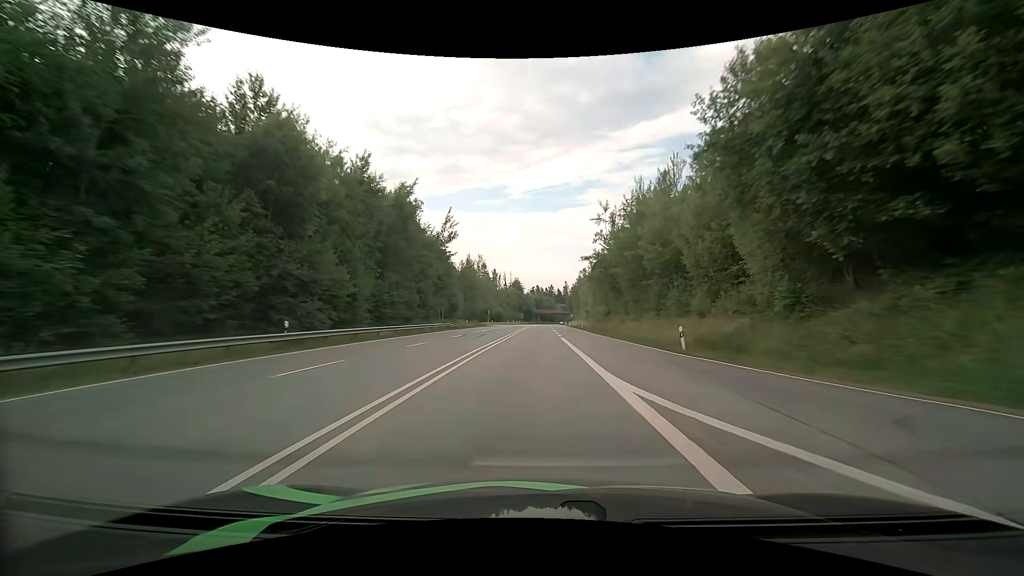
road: primary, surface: asphalt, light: Day
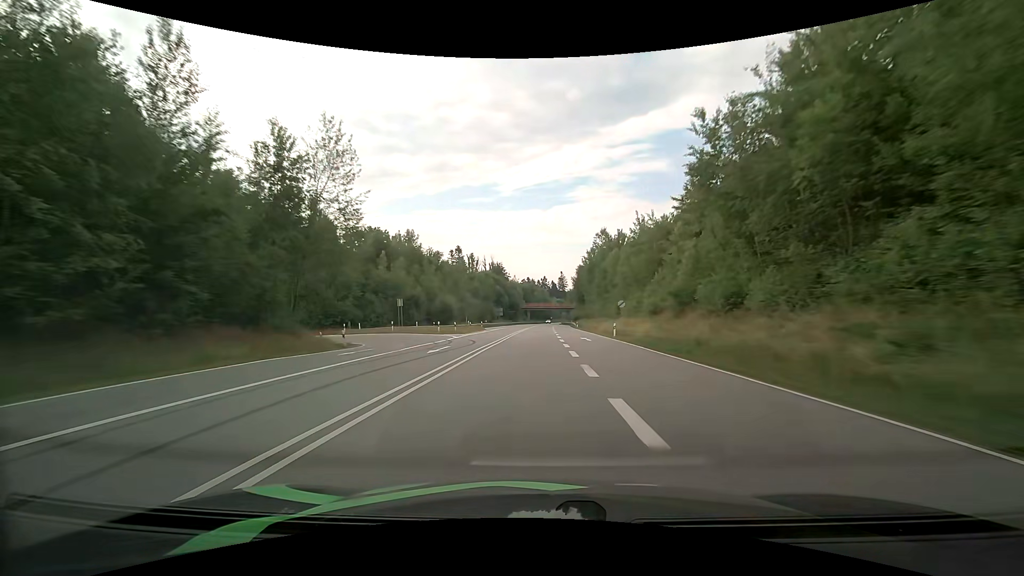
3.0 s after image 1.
(+1.0, +80.7) m; +1°
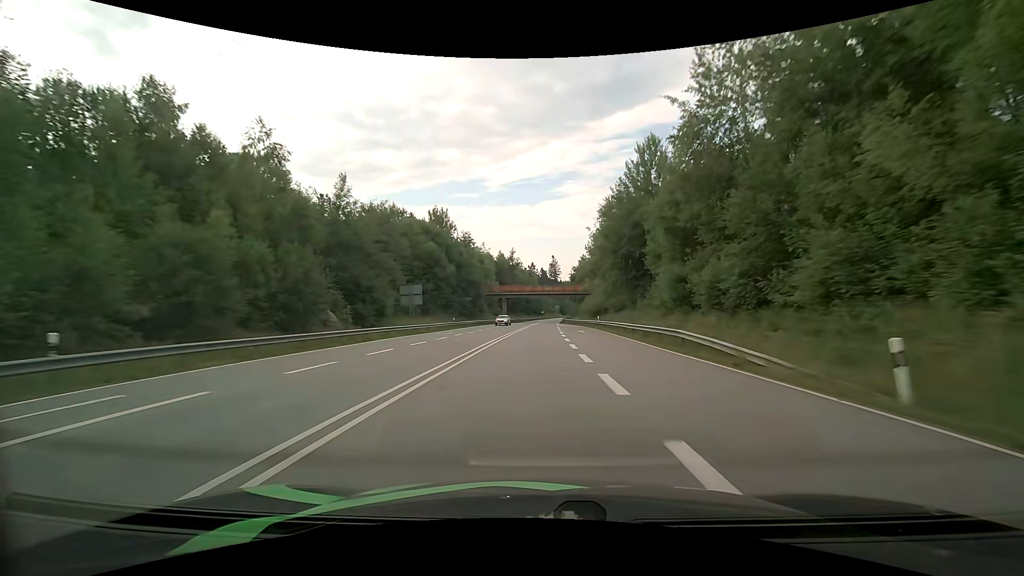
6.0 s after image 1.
(+0.8, +80.9) m; +1°
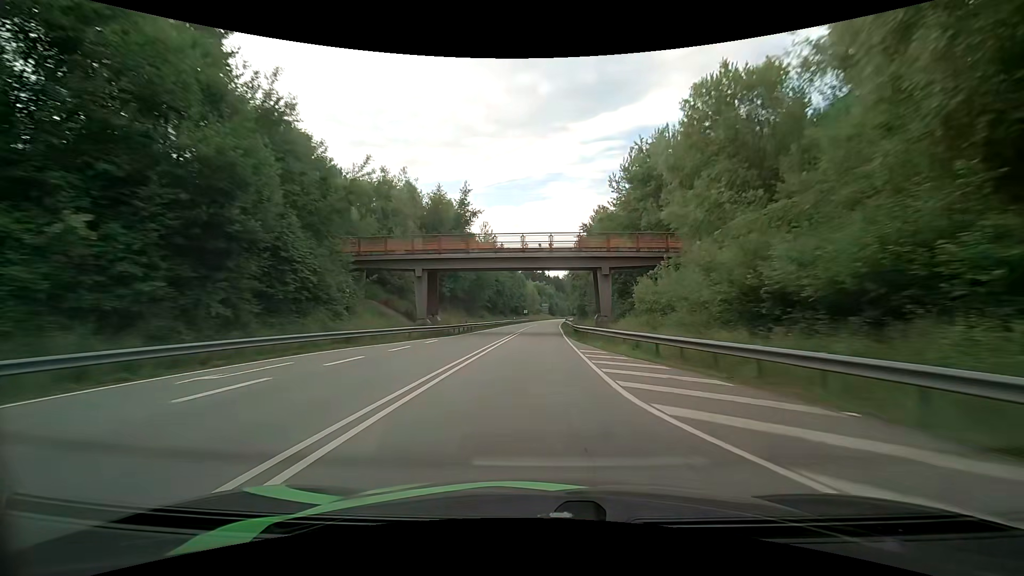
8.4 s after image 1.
(+0.9, +63.8) m; +2°
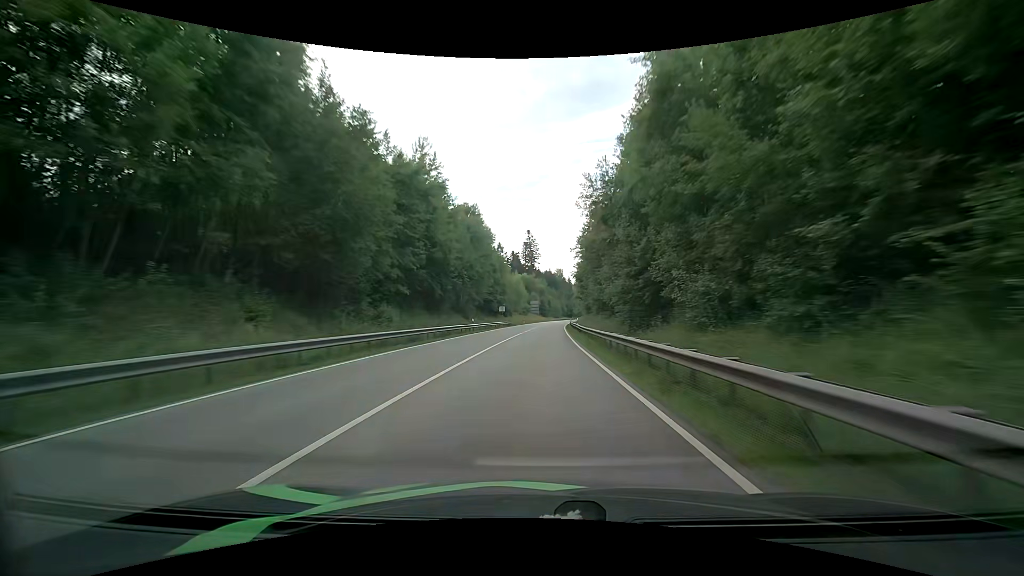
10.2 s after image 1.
(+0.4, +47.9) m; -1°
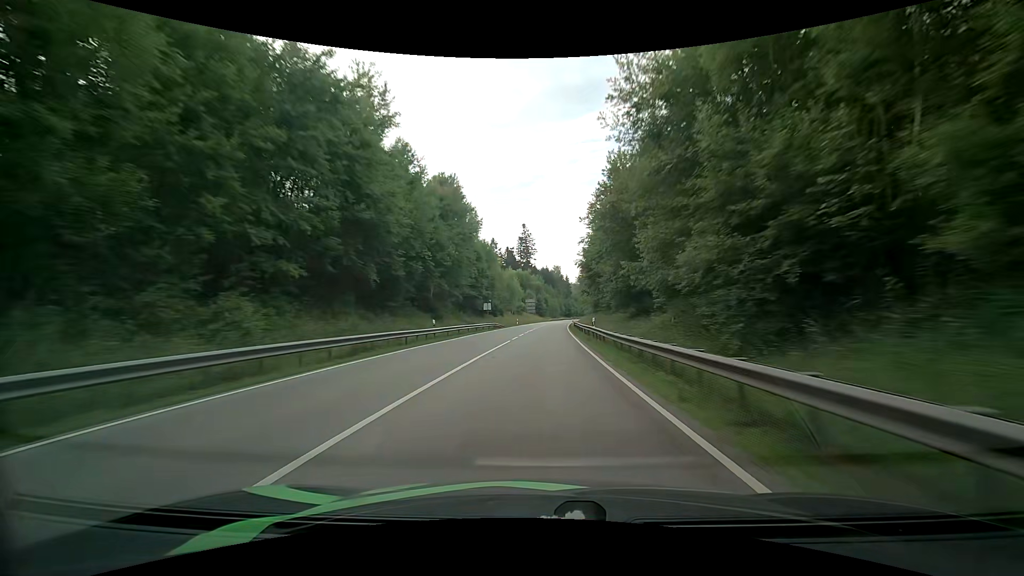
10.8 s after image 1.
(+0.5, +16.0) m; +3°
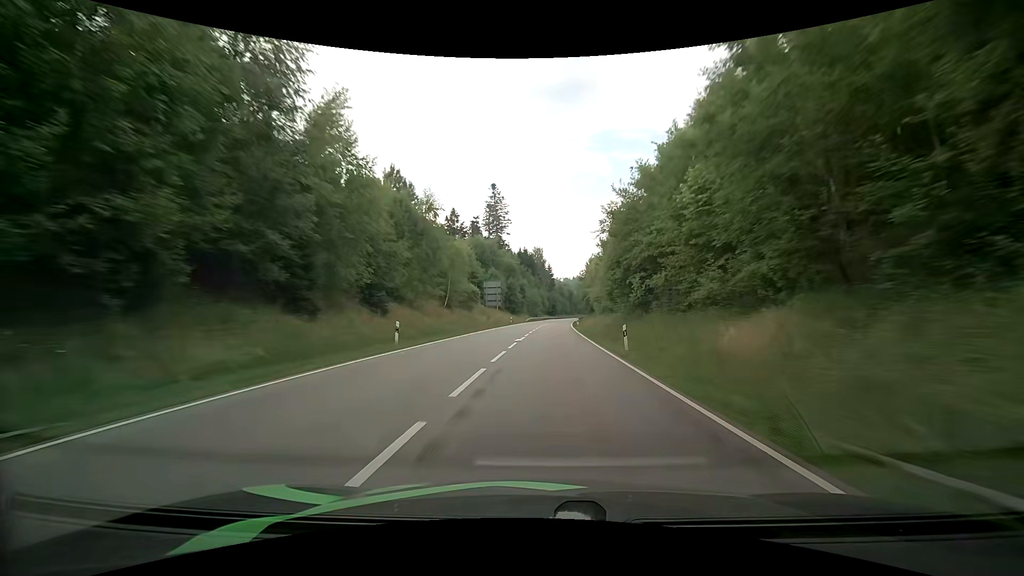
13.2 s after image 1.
(+0.9, +64.2) m; +2°
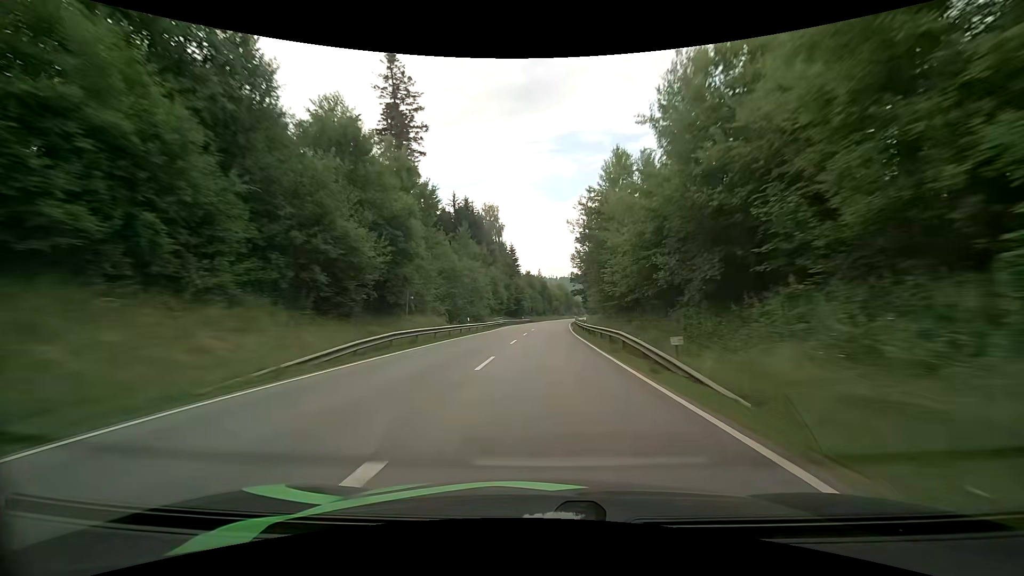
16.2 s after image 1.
(+2.6, +80.0) m; +4°
(0, +10) (0, +20) (0, +30) (0, +40) (+1, +50) (+1, +60) (+1, +70) (+2, +80) (+3, +90) (+4, +100) m
